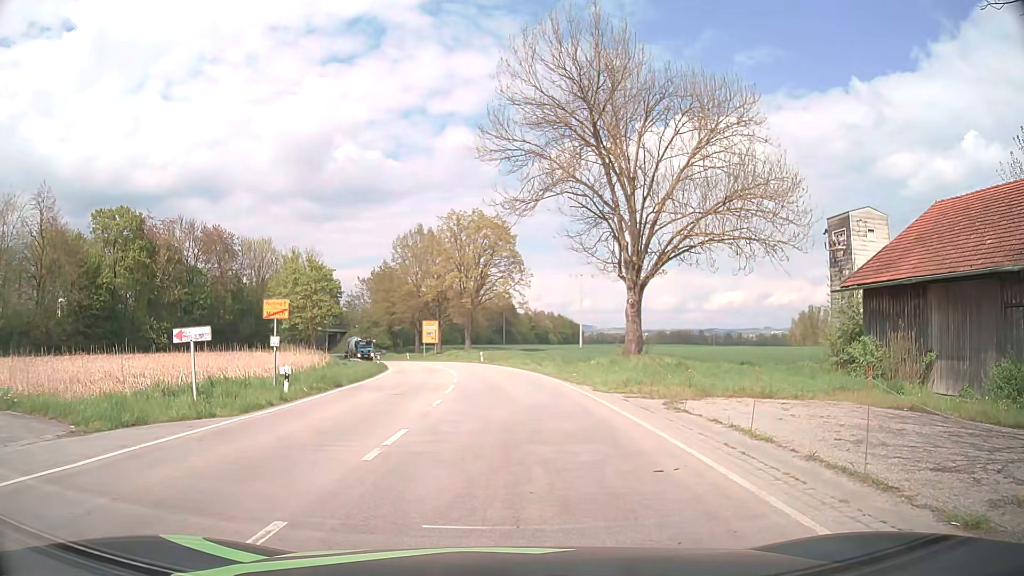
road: tertiary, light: Day
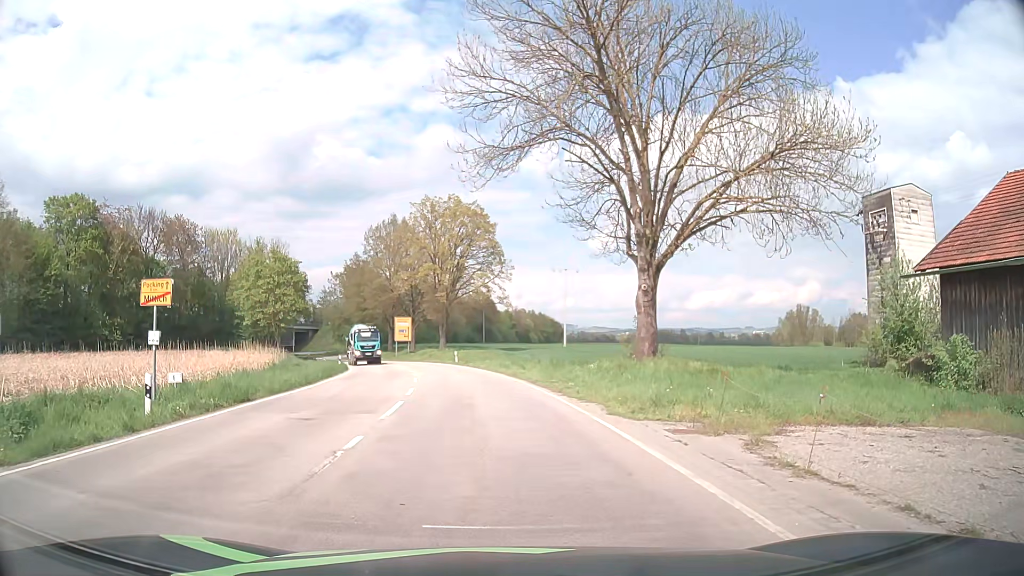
(+0.3, +6.9) m; +2°
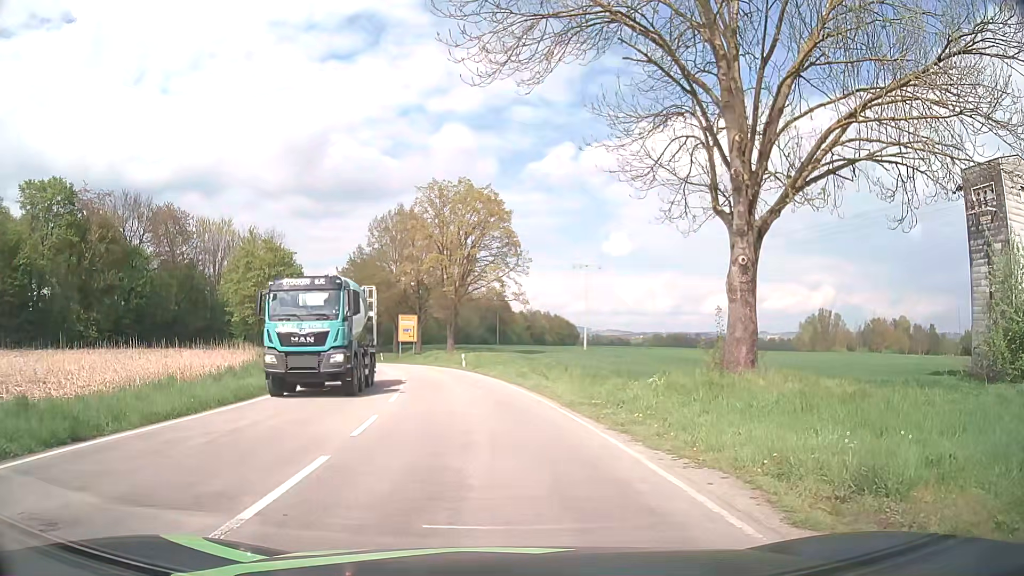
(-0.1, +8.0) m; -1°
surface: asphalt
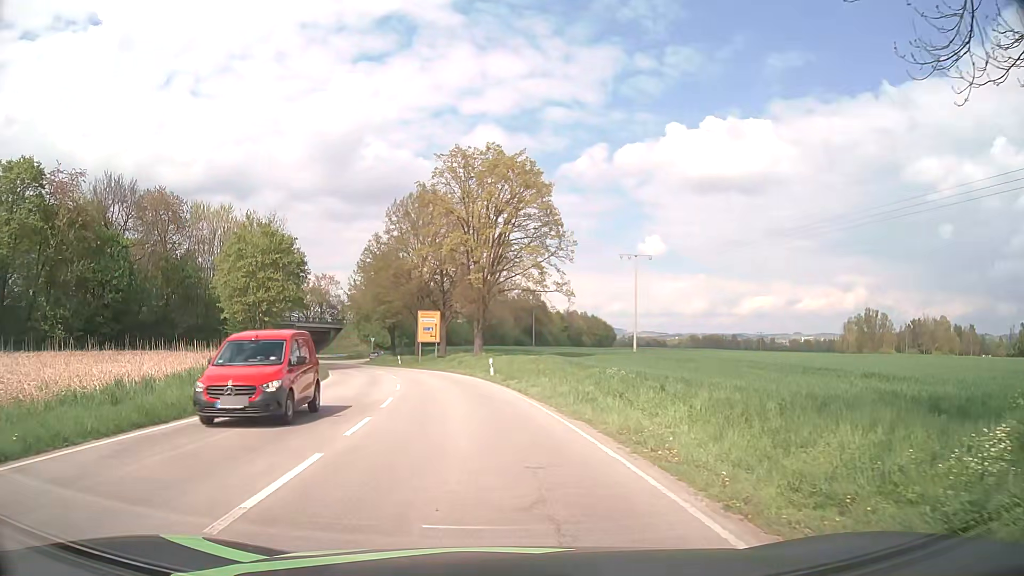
(-0.3, +12.2) m; -3°
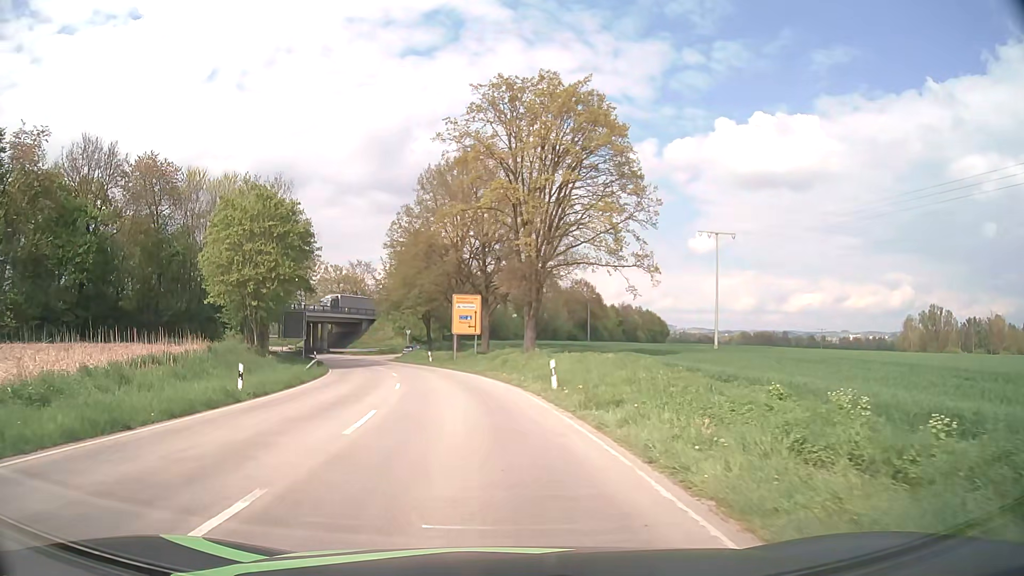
(-0.4, +14.1) m; -4°
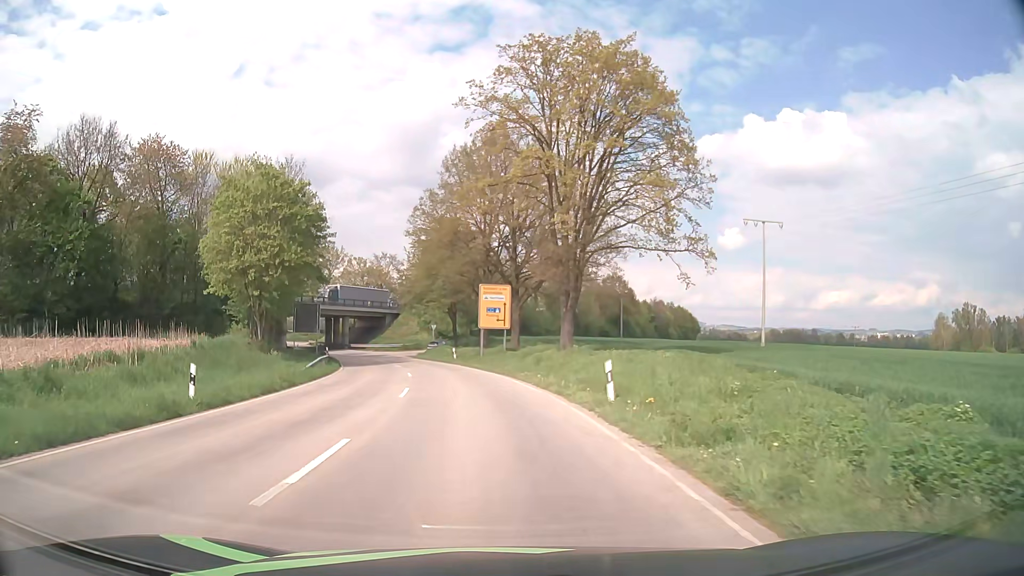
(-0.1, +5.1) m; -2°
(0, +10) (-1, +20) (-3, +30) (-4, +40) (-7, +49) (-10, +59) (-13, +68) (-17, +77) (-22, +86) (-26, +95) m
